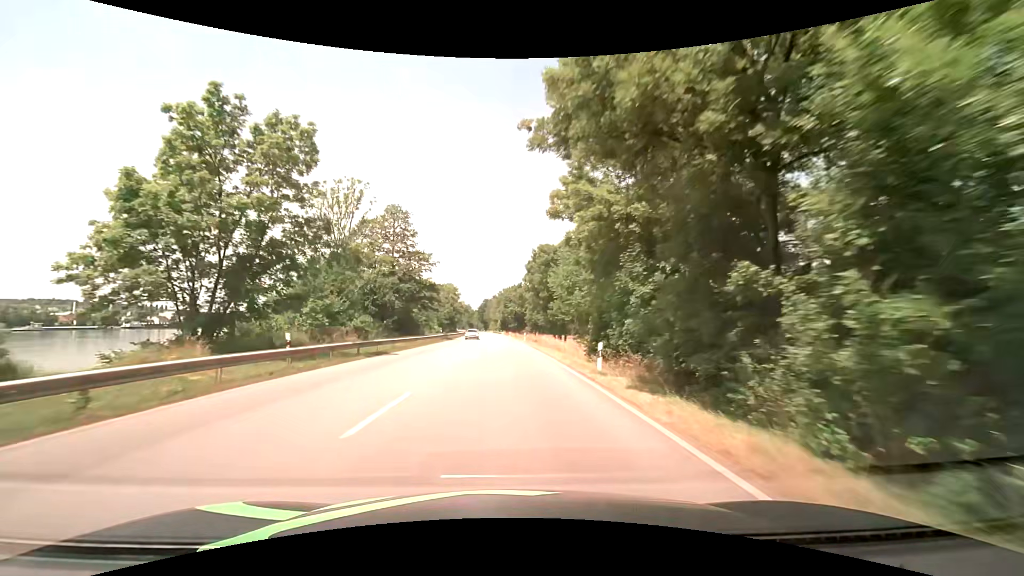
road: primary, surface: asphalt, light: Day
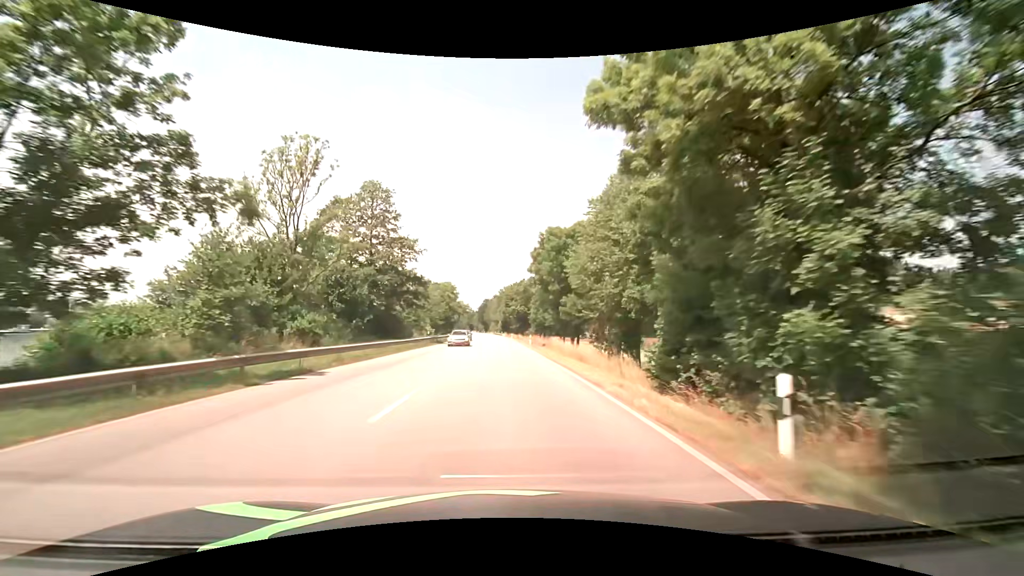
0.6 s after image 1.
(0.0, +10.9) m; 0°
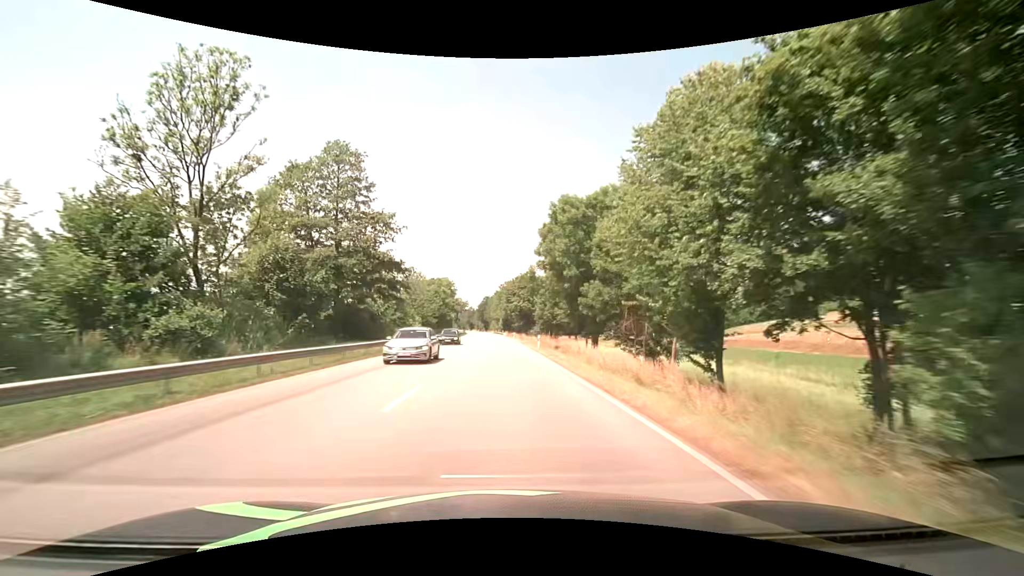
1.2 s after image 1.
(0.0, +11.1) m; 0°
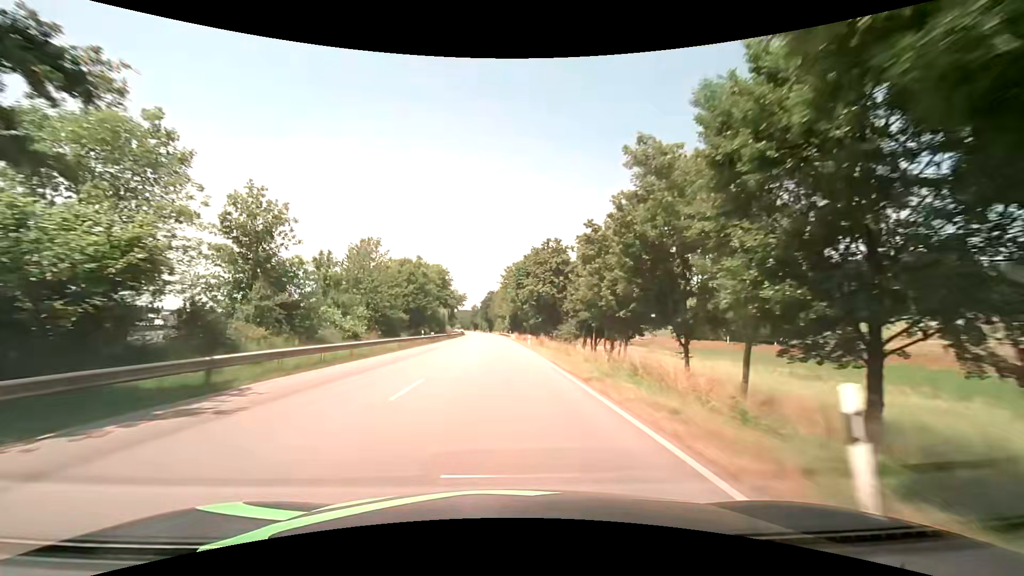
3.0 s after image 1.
(-0.3, +34.6) m; -1°
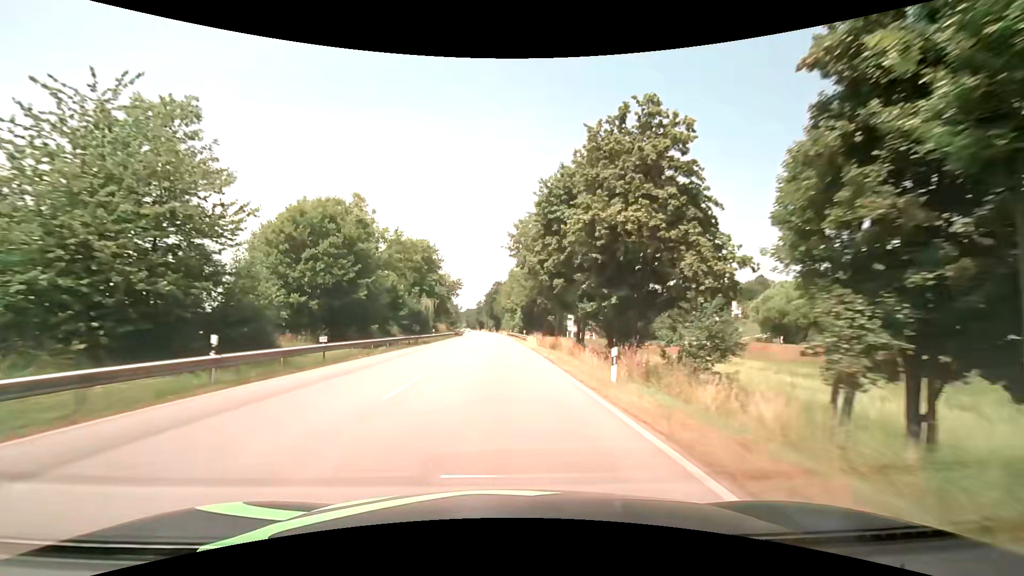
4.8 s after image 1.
(-0.2, +35.9) m; -1°
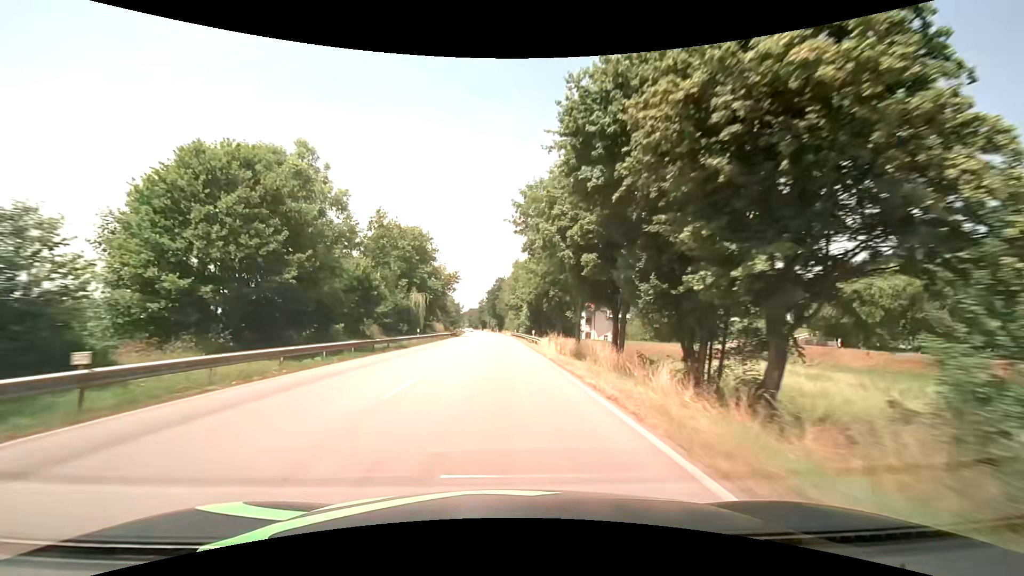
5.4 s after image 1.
(0.0, +12.1) m; -1°
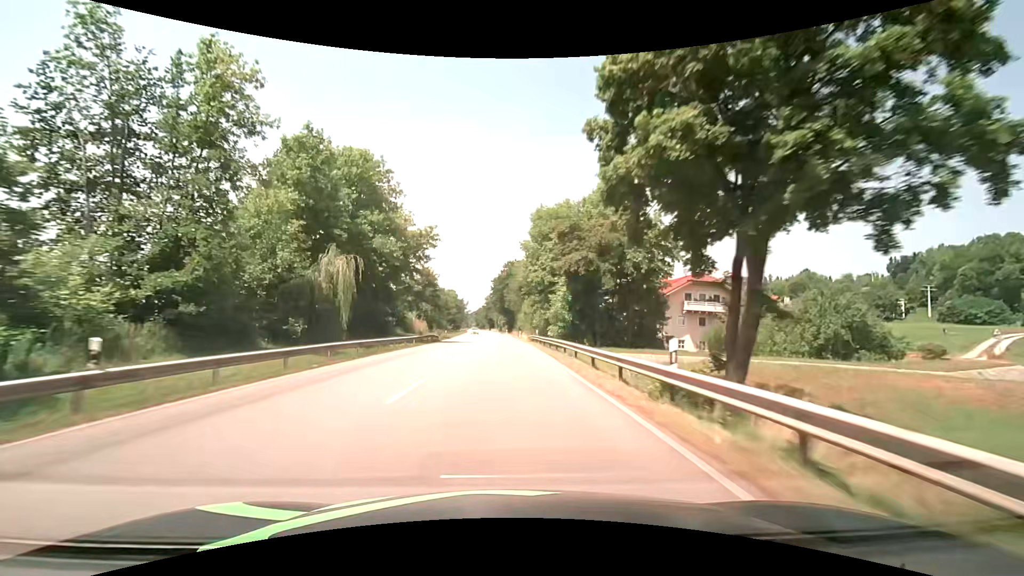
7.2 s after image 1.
(-0.3, +36.6) m; -1°
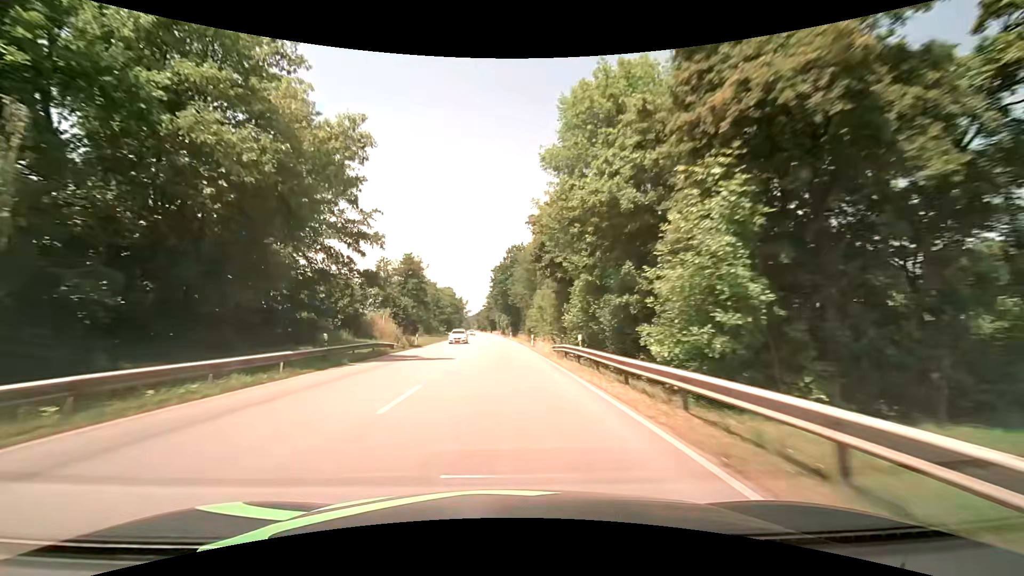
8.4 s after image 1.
(-0.1, +24.6) m; 0°
(0, +10) (0, +20) (0, +30) (0, +40) (-1, +50) (-1, +60) (-1, +70) (-2, +80) (-2, +90) (-3, +100) m
